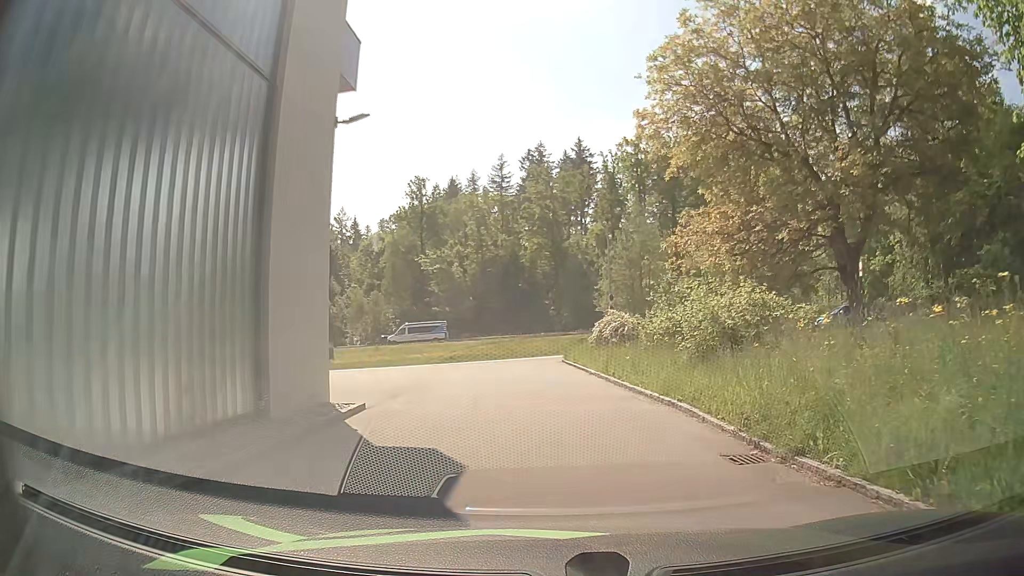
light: Day
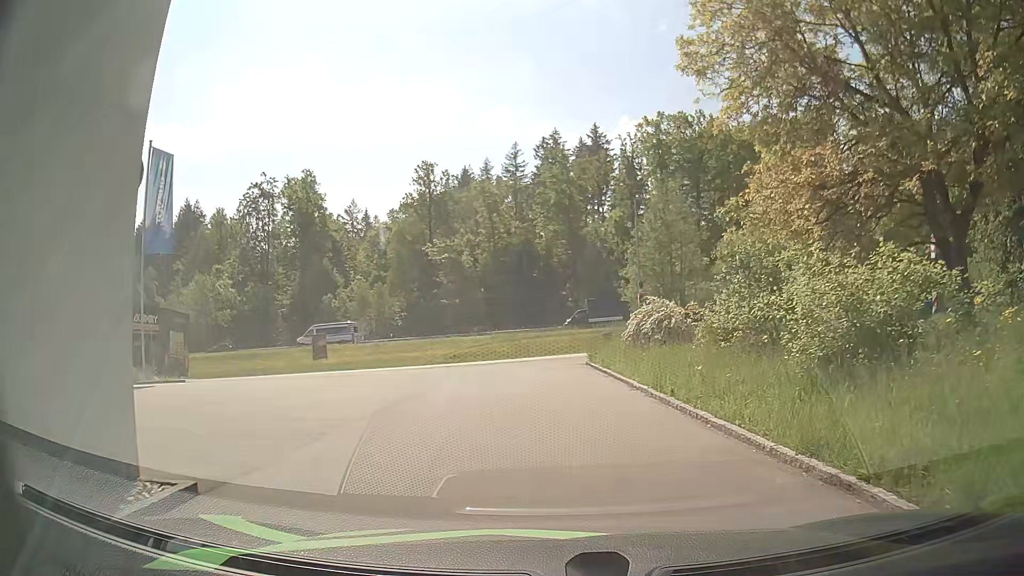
(-0.1, +6.0) m; -1°
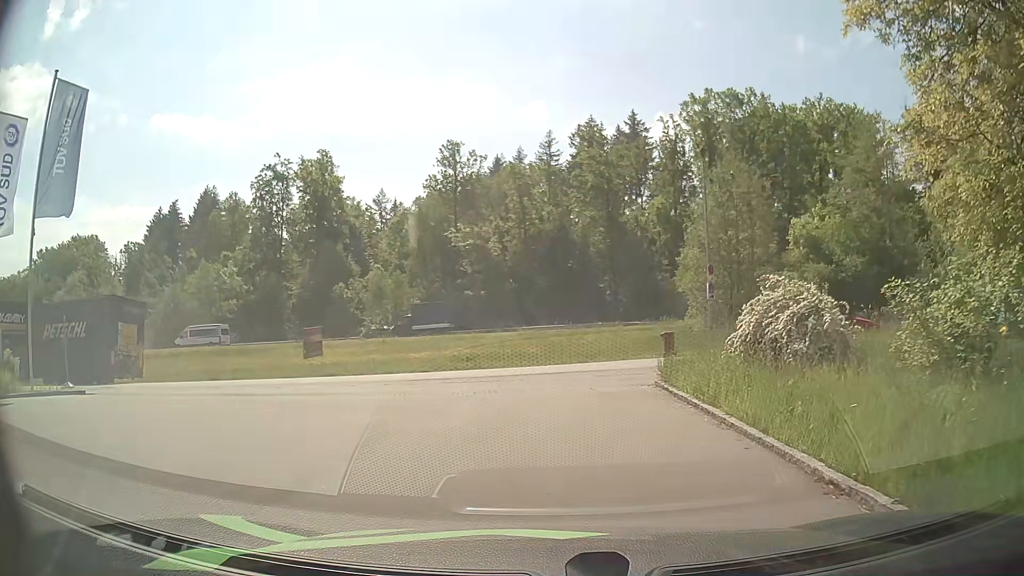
(-0.3, +8.1) m; -3°
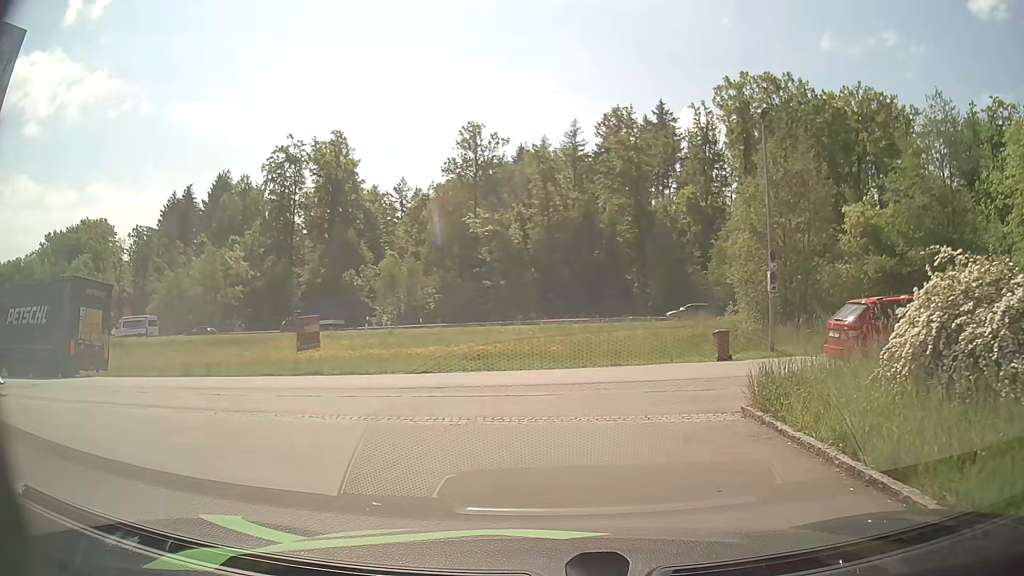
(-0.1, +4.5) m; -3°
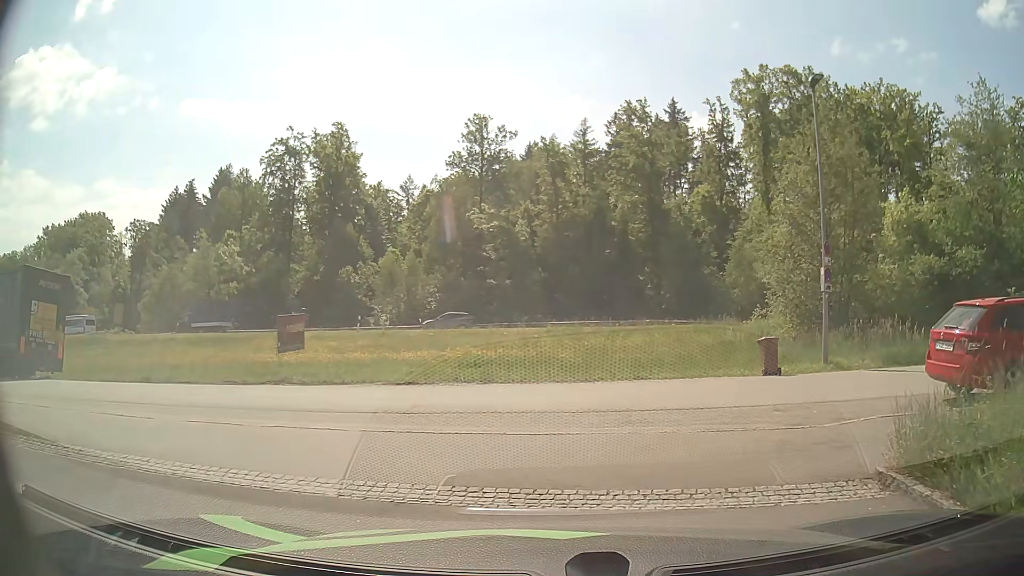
(0.0, +3.6) m; -1°
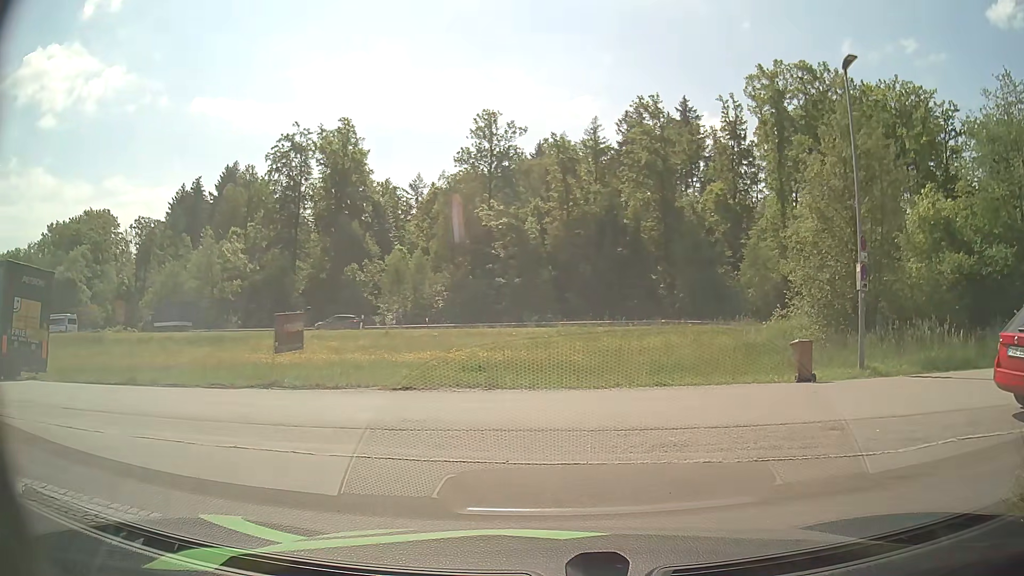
(0.0, +1.6) m; -1°
